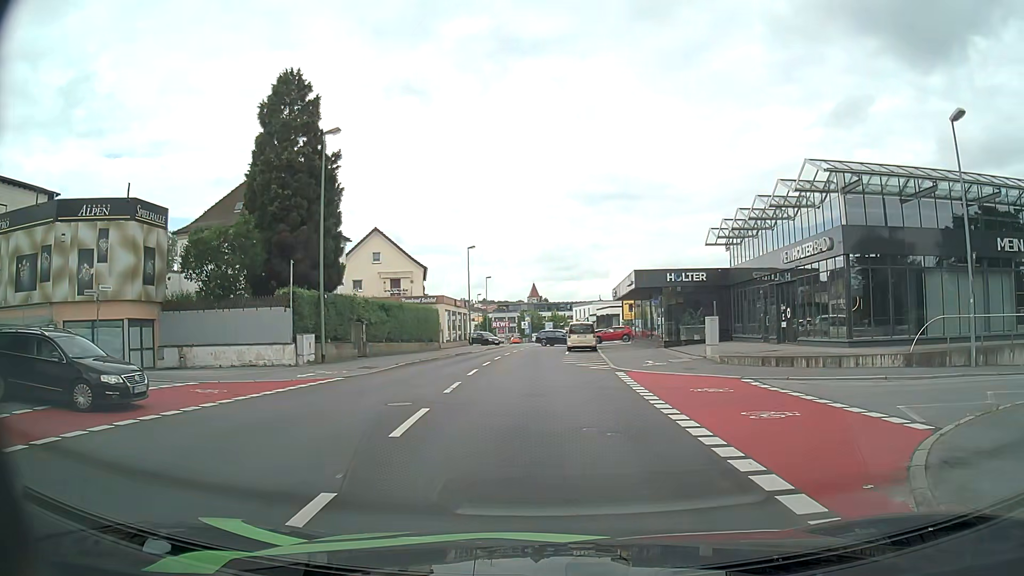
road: tertiary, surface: asphalt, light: Day
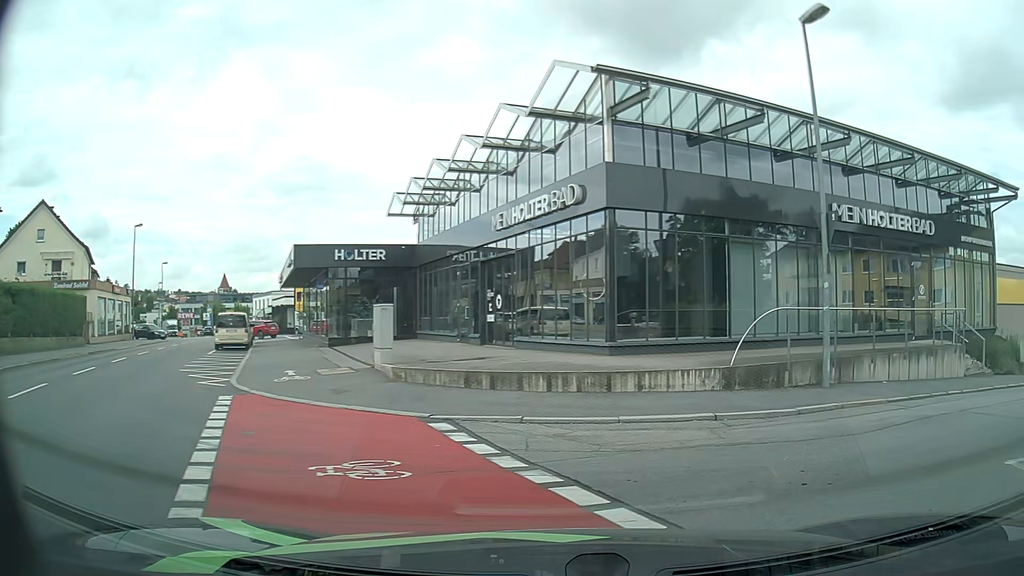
(+1.6, +8.5) m; +26°
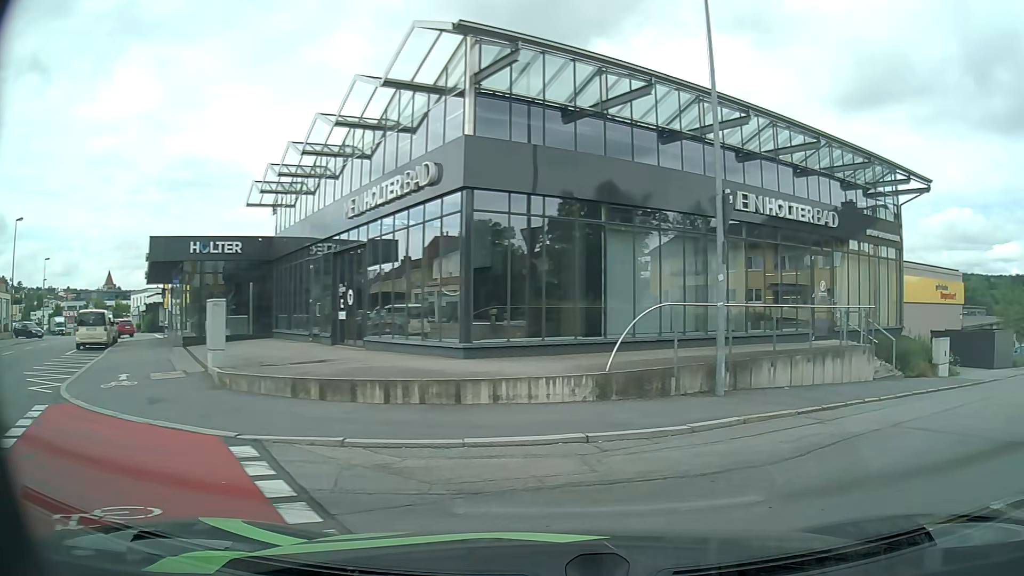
(+0.2, +1.9) m; +12°
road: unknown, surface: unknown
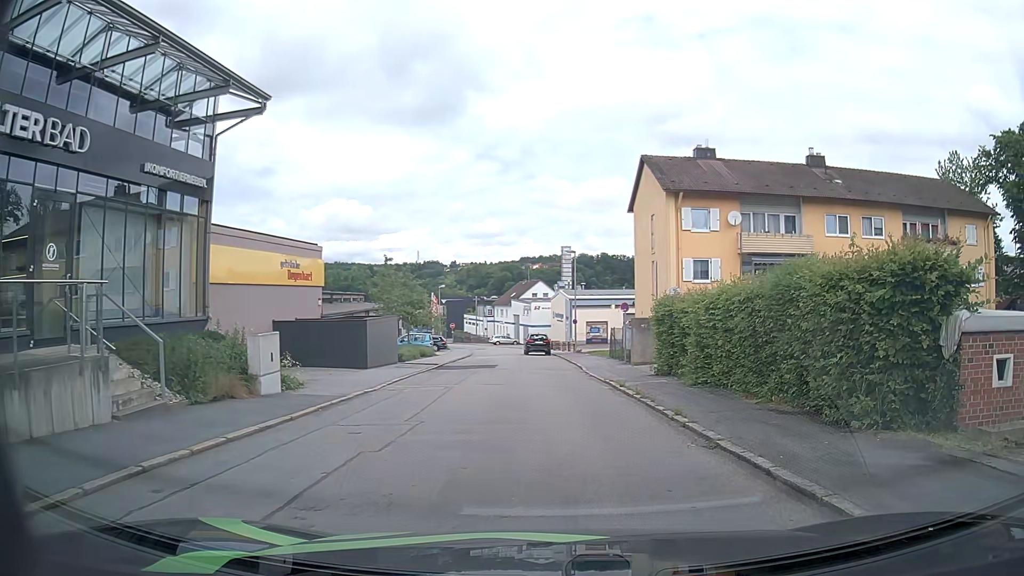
(+4.5, +7.6) m; +54°
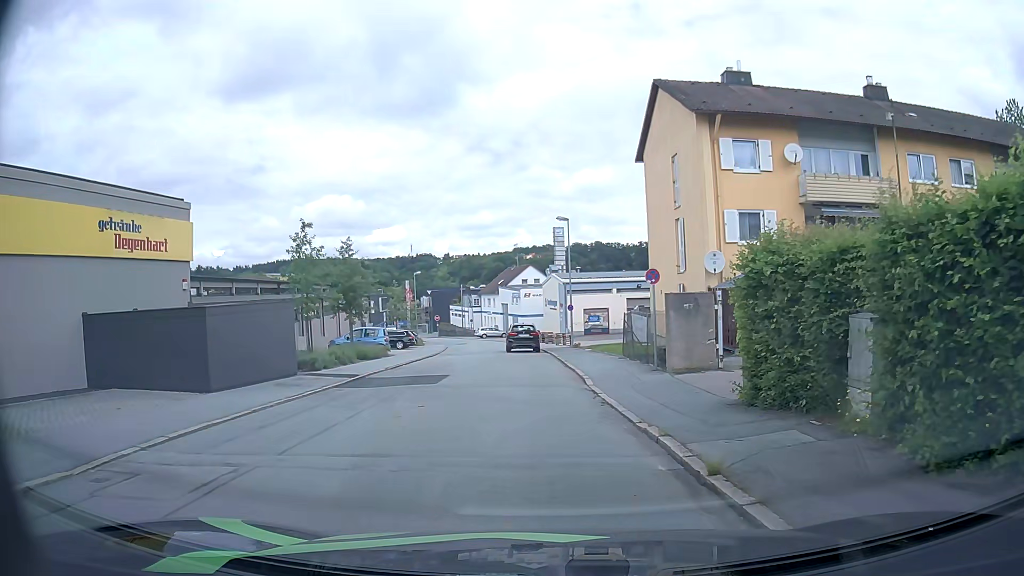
(+0.2, +11.5) m; -1°
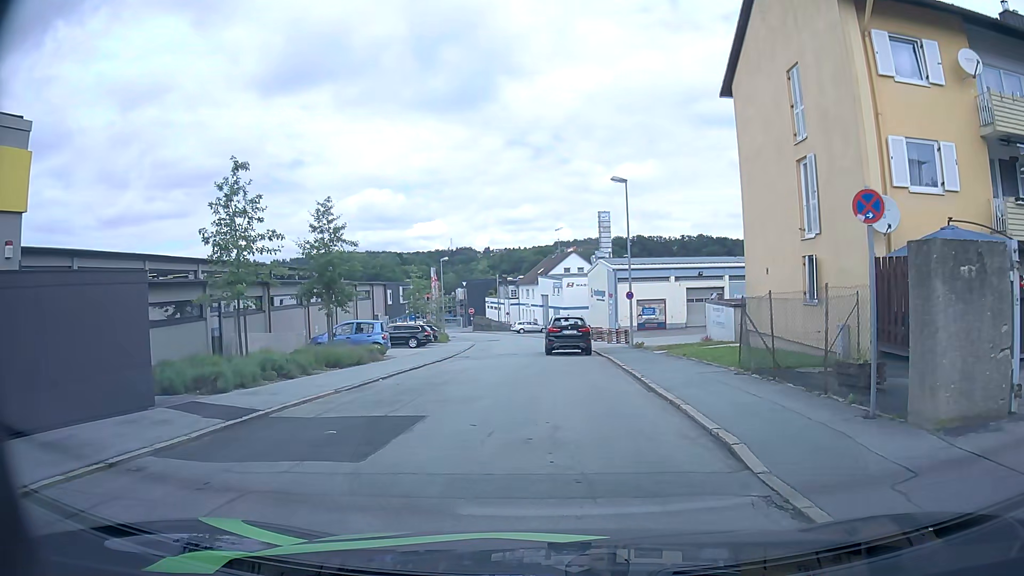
(-0.4, +9.9) m; -2°
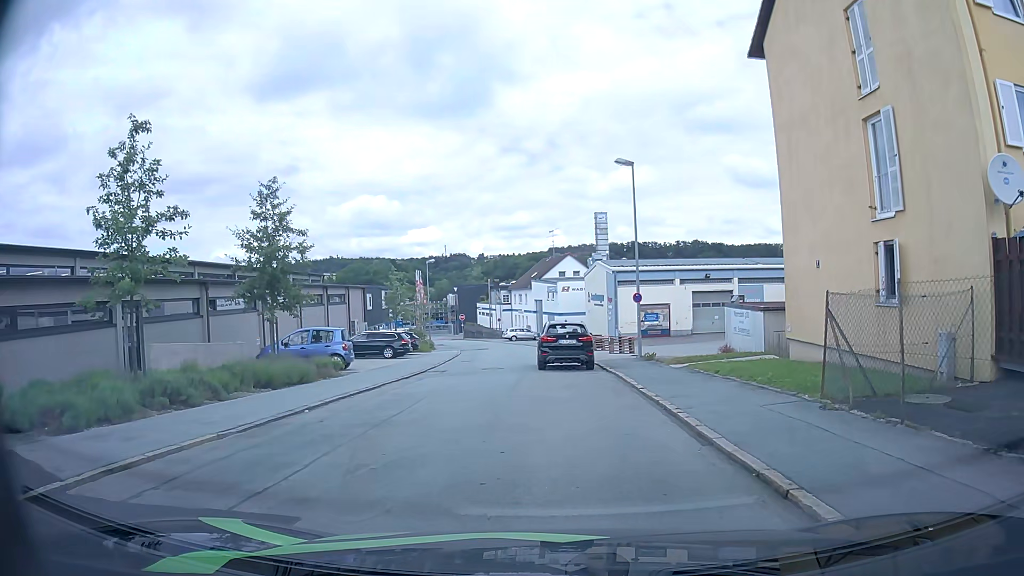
(0.0, +4.9) m; -1°
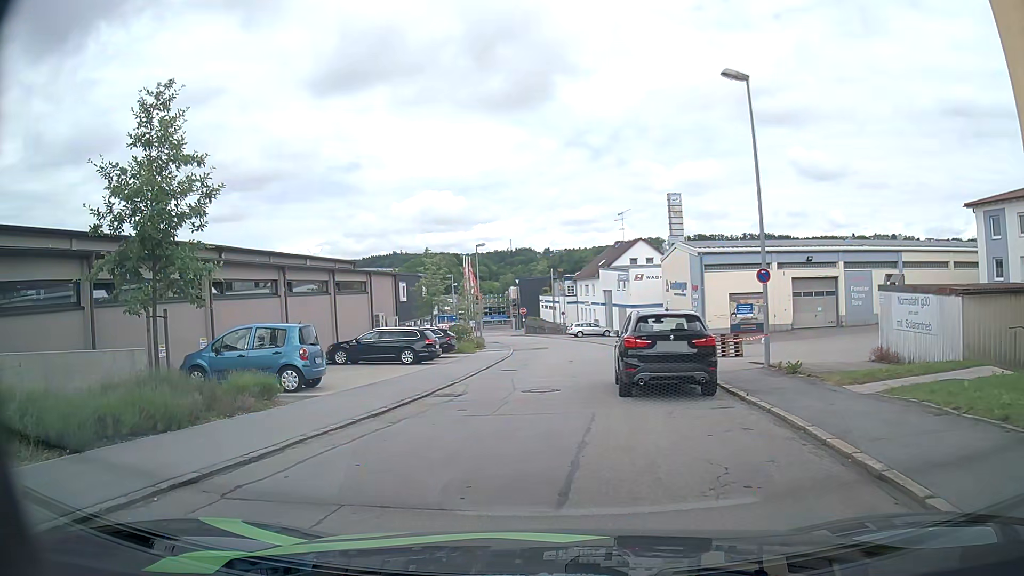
(-0.2, +9.5) m; -5°
(-1, +10) (-1, +20) (0, +30) (+1, +40) (+1, +50) (0, +60) (-2, +70) (-3, +79) (-5, +89) (-7, +99) m
